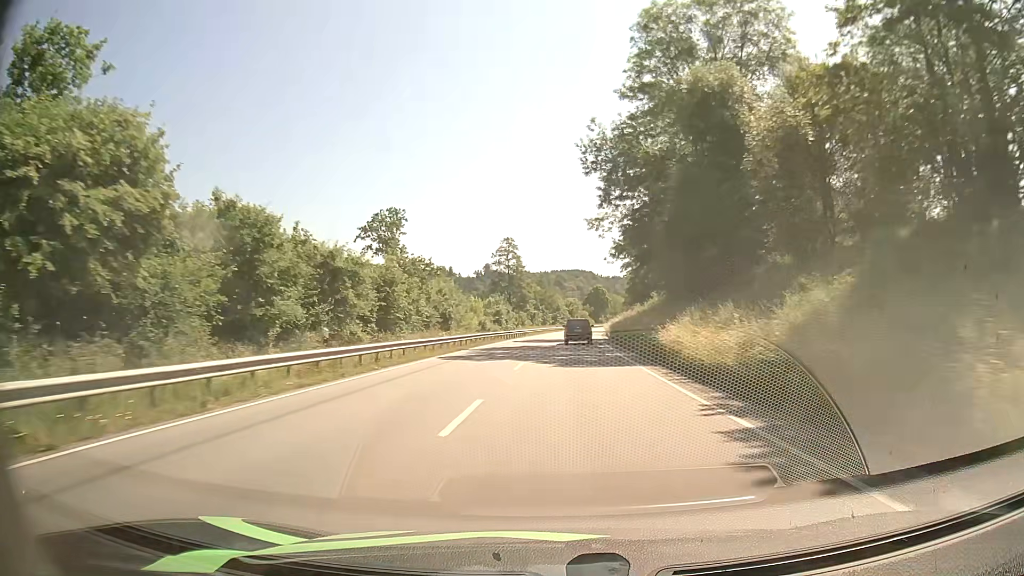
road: primary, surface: asphalt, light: Day
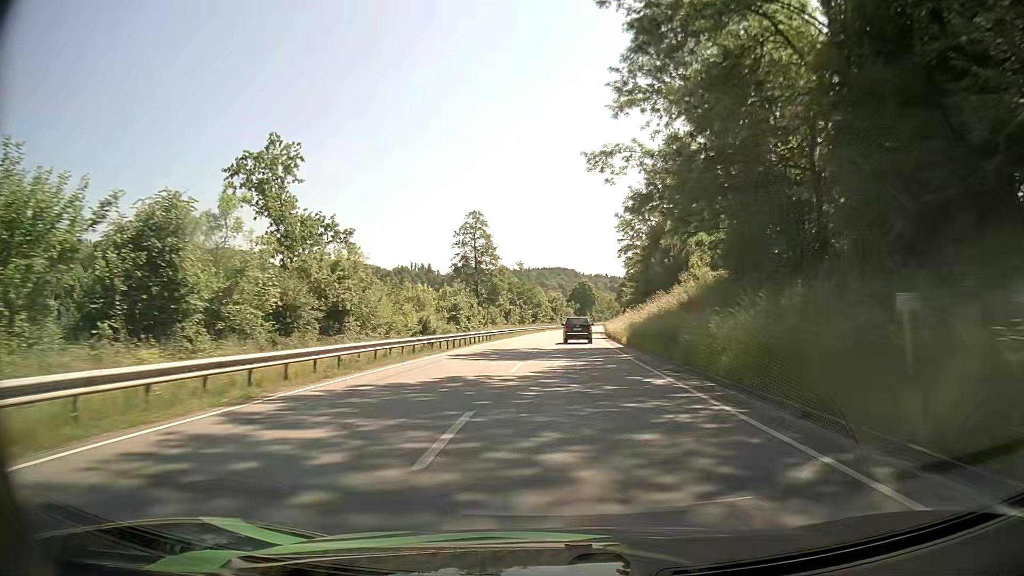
(+0.4, +26.1) m; +2°
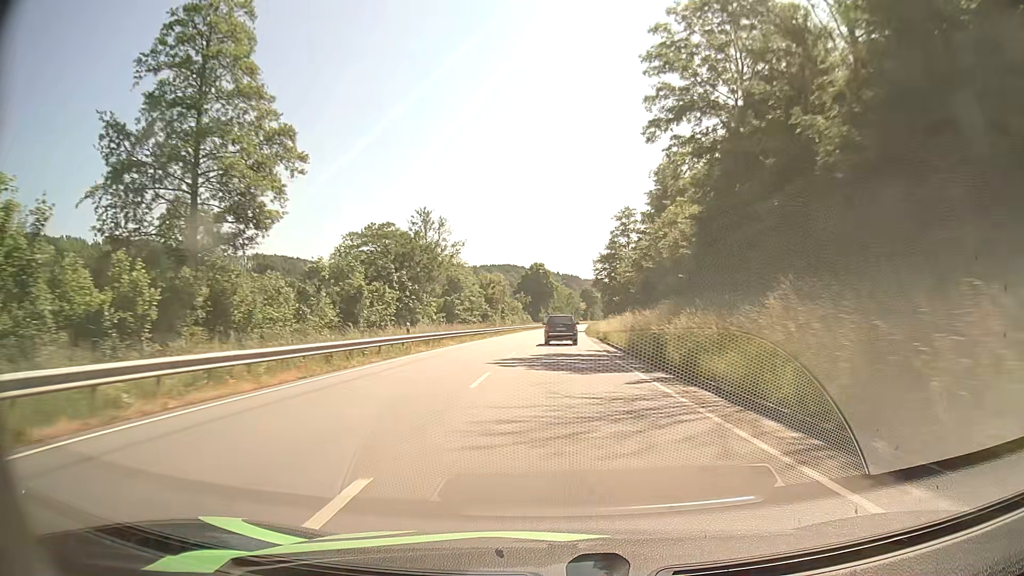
(+2.4, +64.8) m; +4°
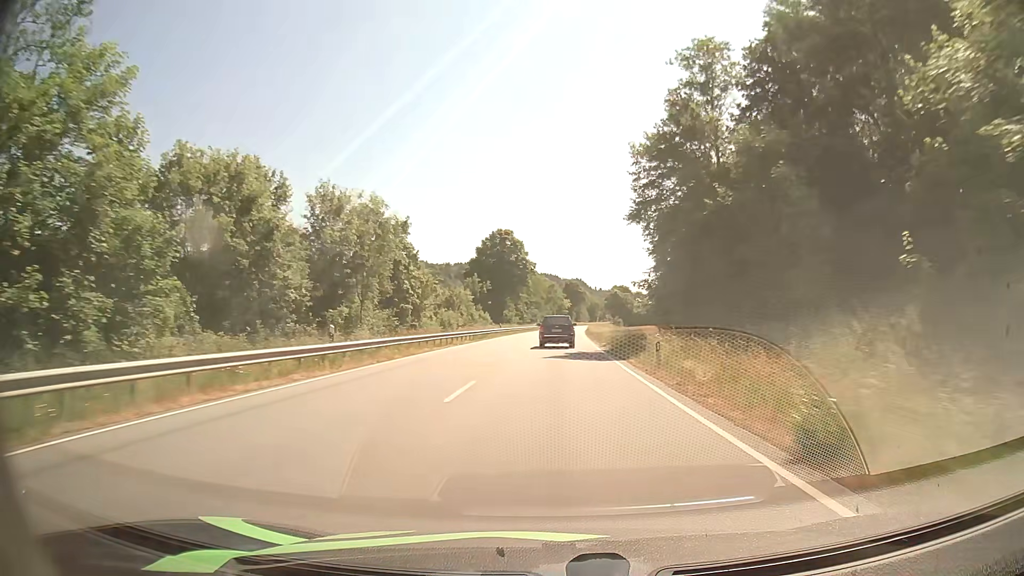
(+1.4, +62.5) m; +2°
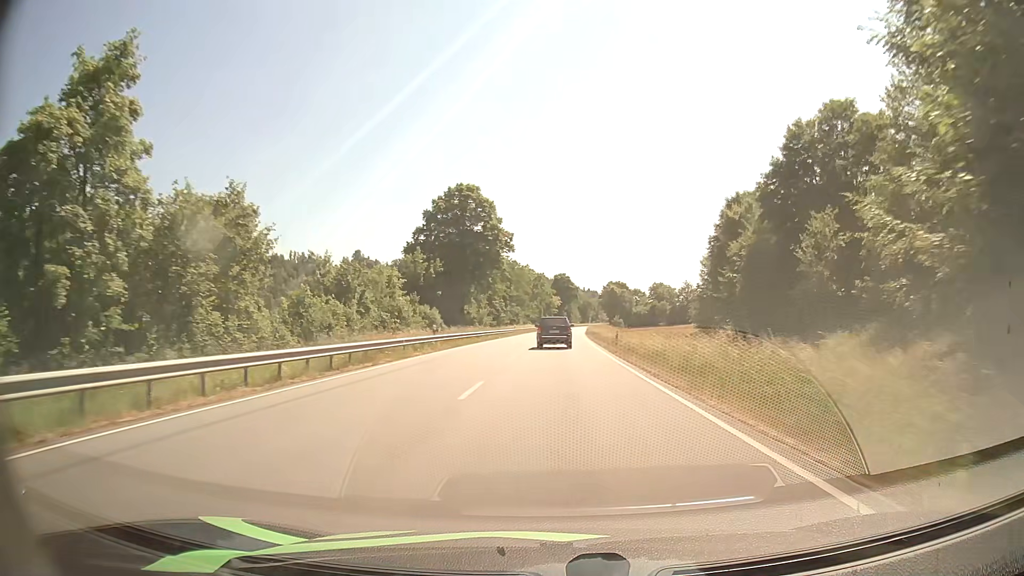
(+0.4, +35.7) m; +1°
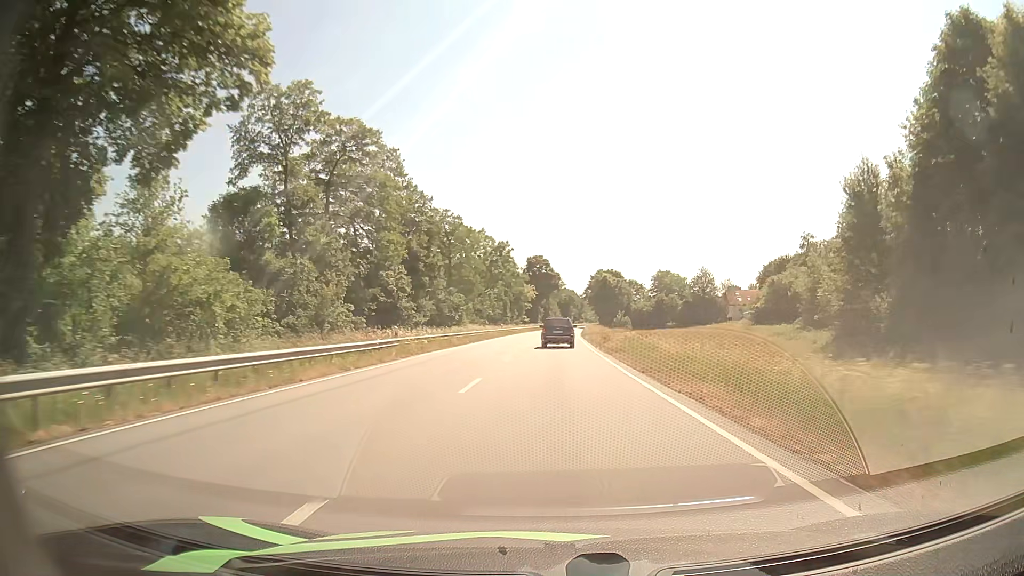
(+1.1, +59.0) m; +2°
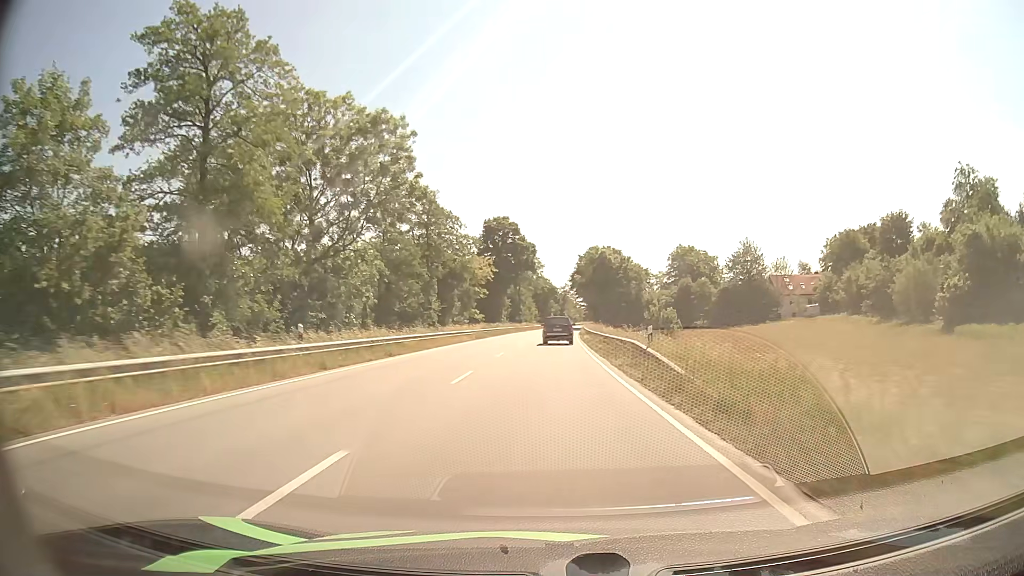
(+1.3, +58.7) m; +2°
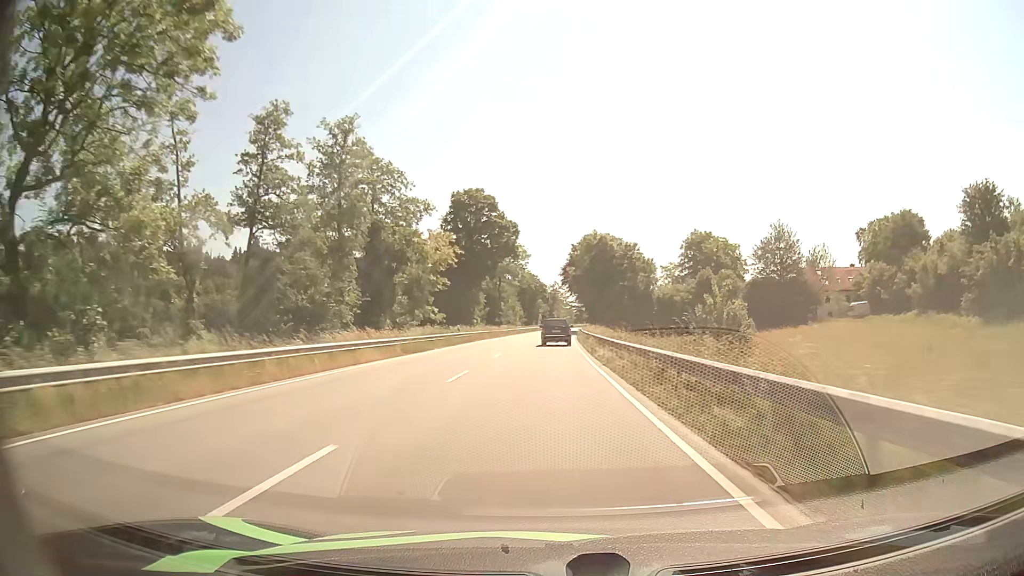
(+0.1, +23.6) m; +1°
(0, +10) (0, +20) (0, +30) (0, +40) (+1, +50) (+1, +60) (+1, +70) (+1, +80) (+2, +90) (+2, +100) m
